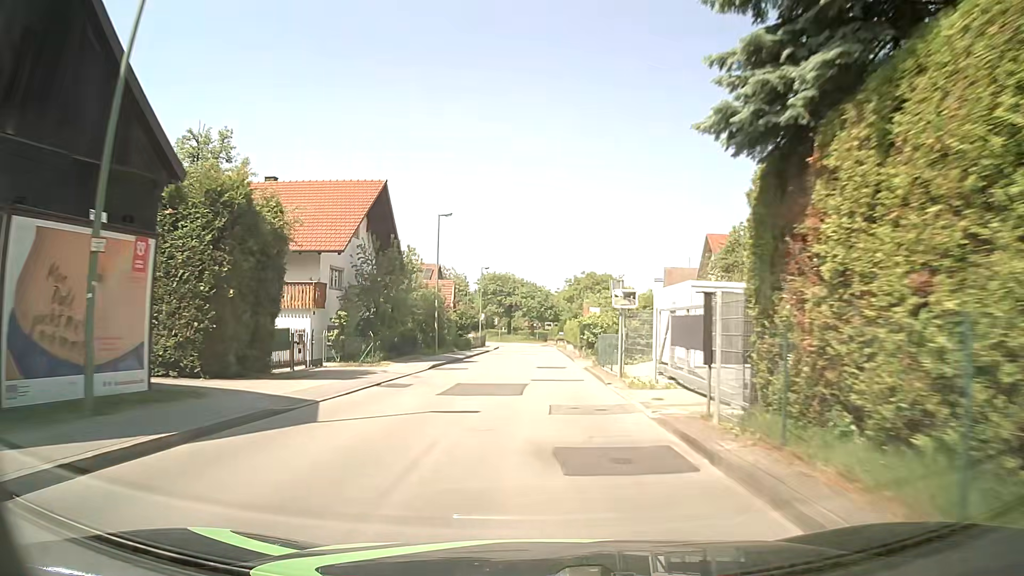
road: unclassified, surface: asphalt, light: Day
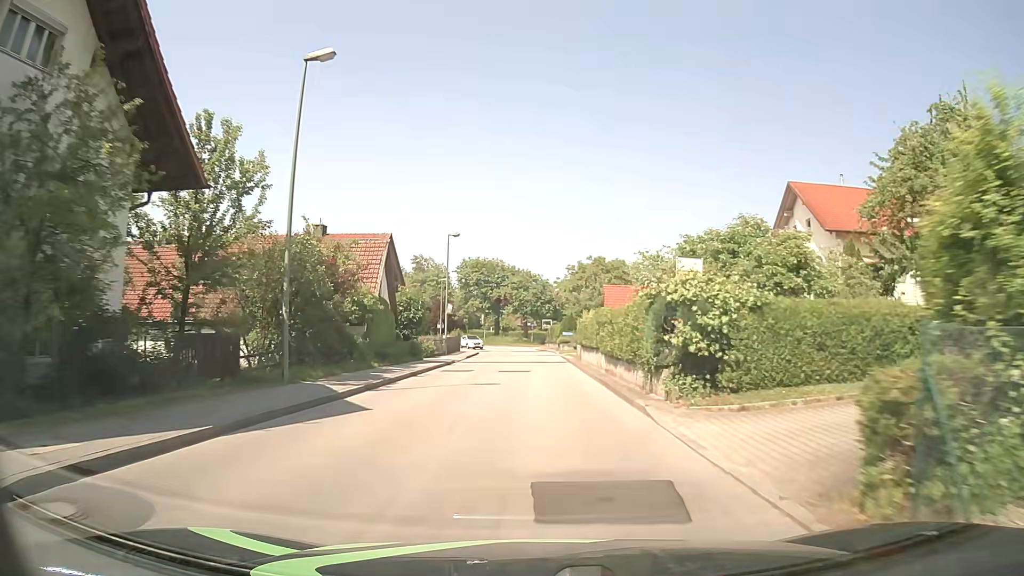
(0.0, +23.0) m; 0°
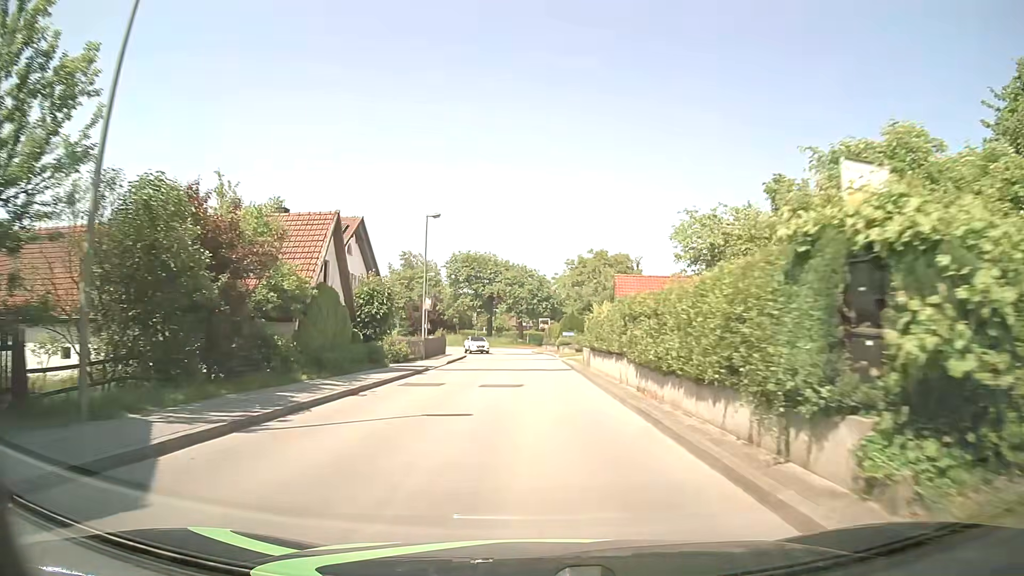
(0.0, +7.6) m; +1°
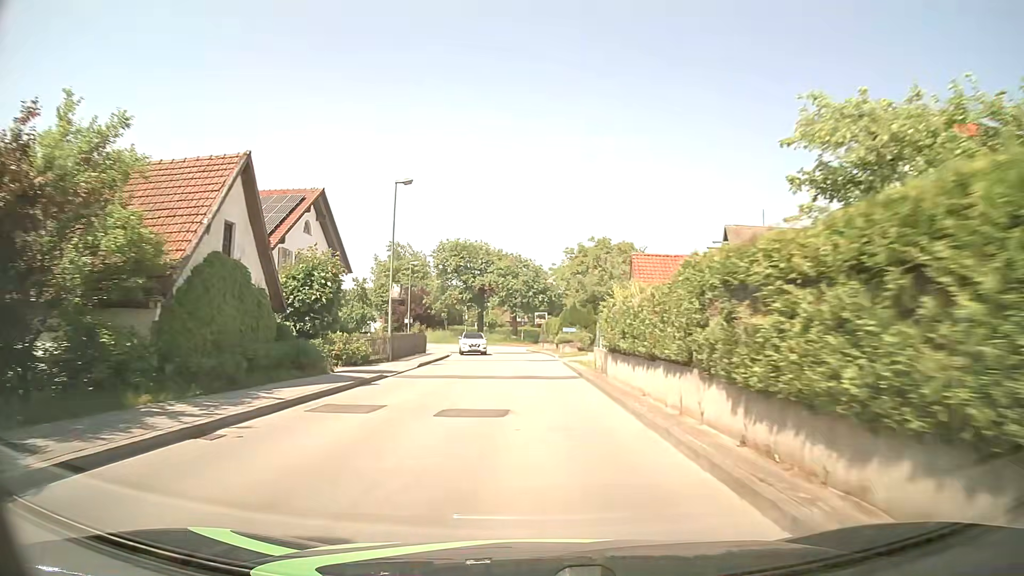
(0.0, +7.6) m; 0°
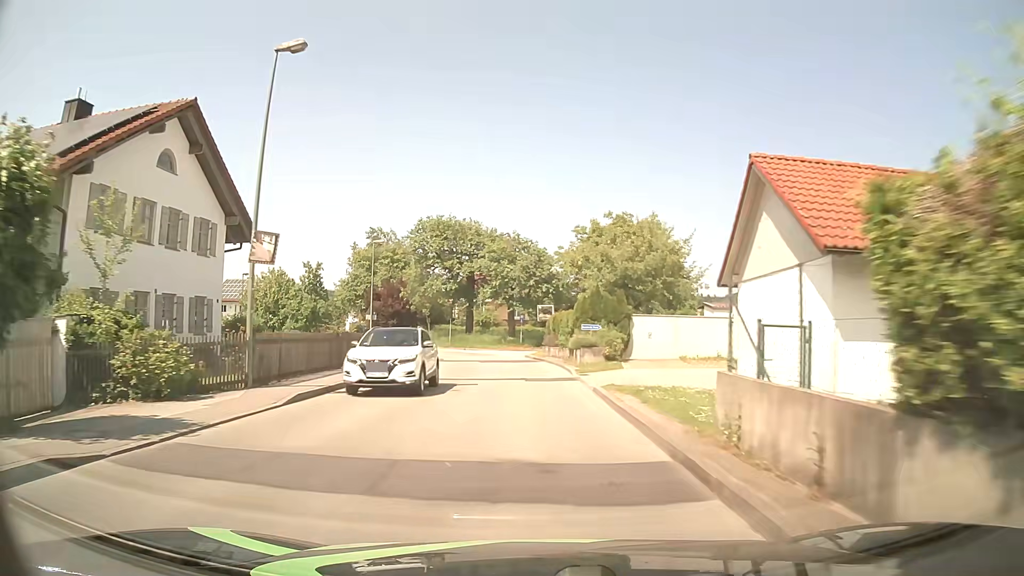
(0.0, +15.3) m; 0°
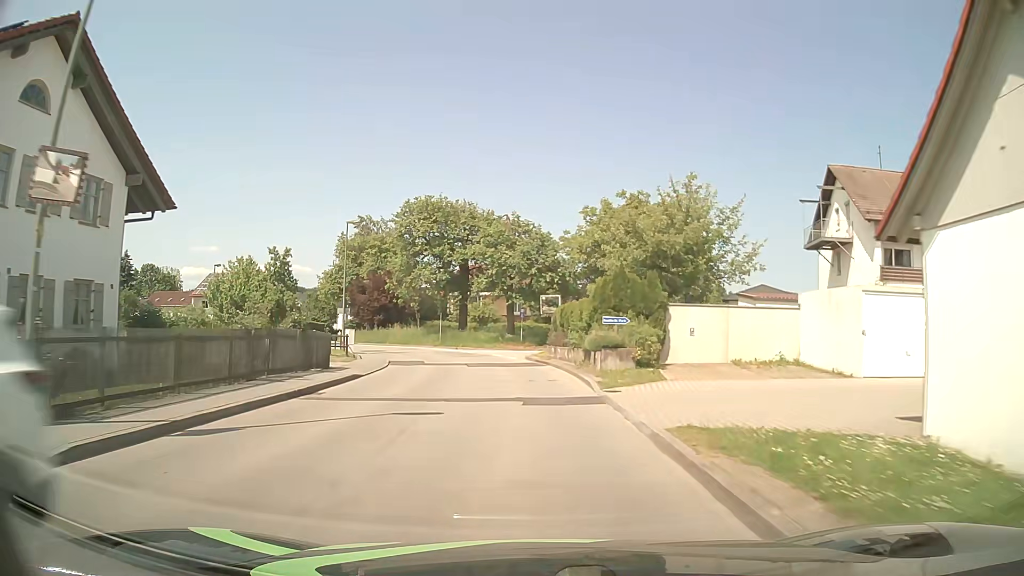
(0.0, +7.6) m; -1°
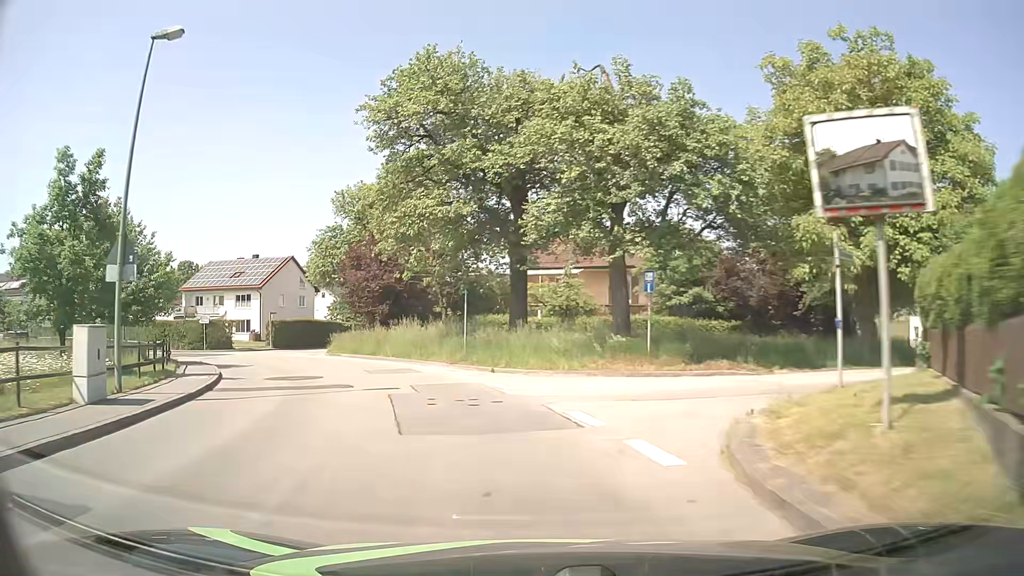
(-1.0, +28.8) m; -7°
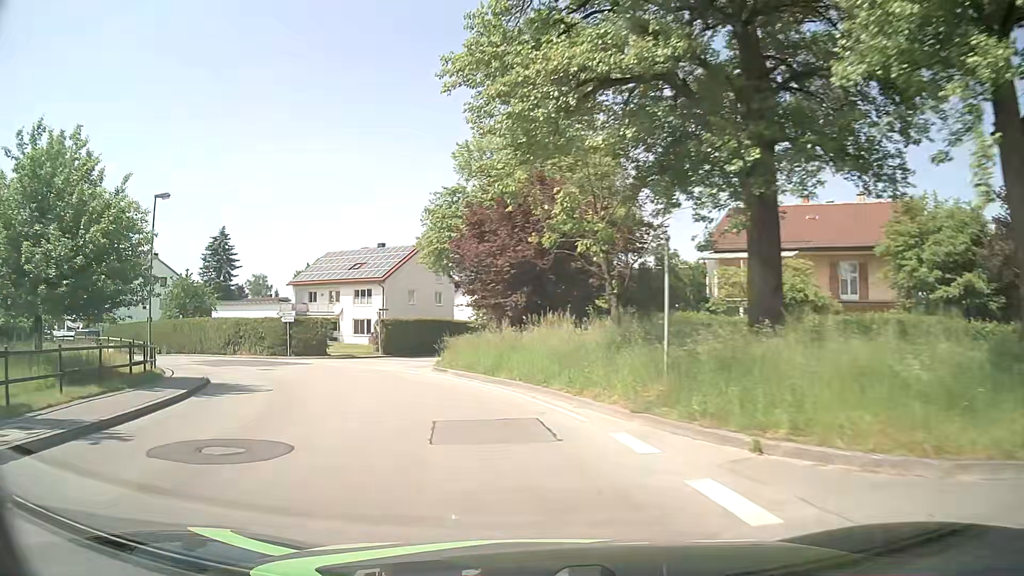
(-1.5, +13.4) m; -15°
(-1, +10) (-4, +20) (-9, +28) (-15, +36) (-23, +42) (-32, +47) (-41, +51) (-50, +55) (-59, +60) (-68, +64) m
